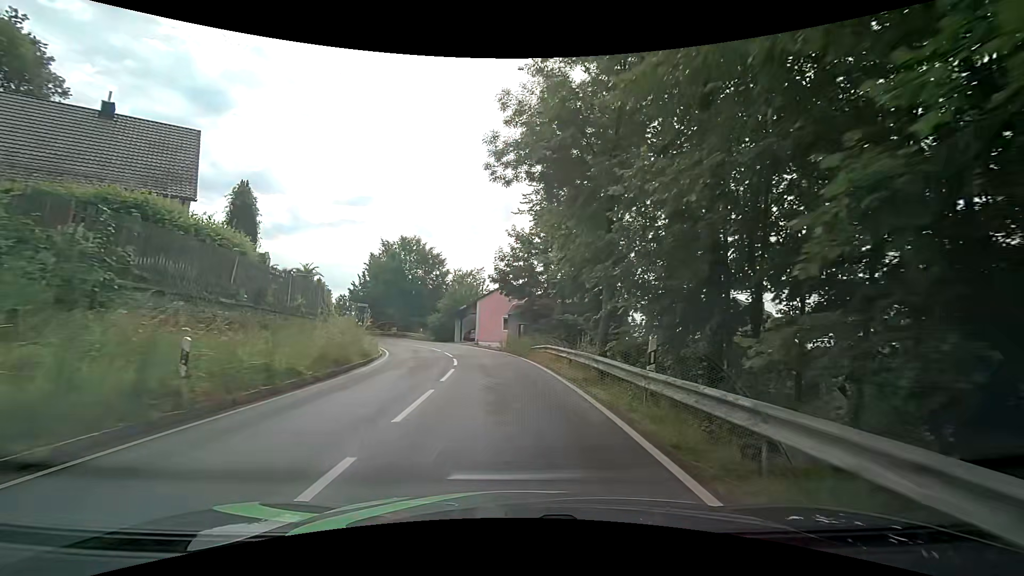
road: tertiary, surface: asphalt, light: Day
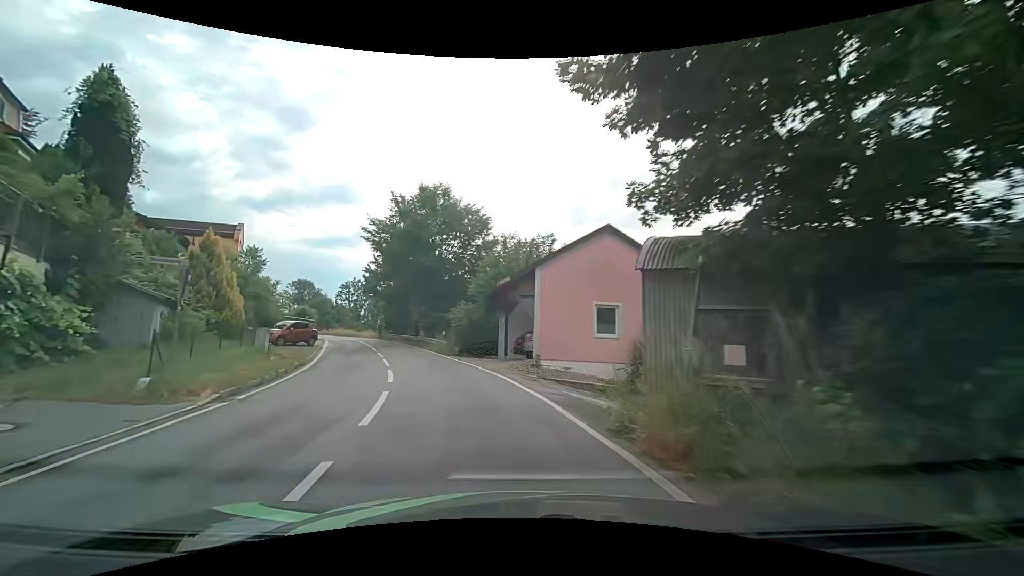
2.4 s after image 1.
(-1.7, +24.1) m; -9°
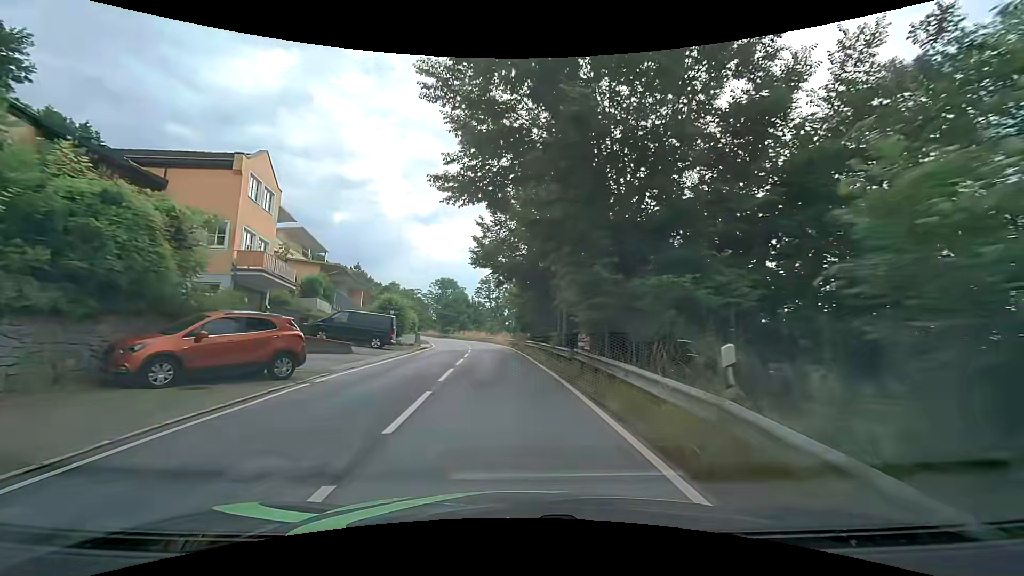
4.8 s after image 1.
(-4.8, +24.7) m; -19°
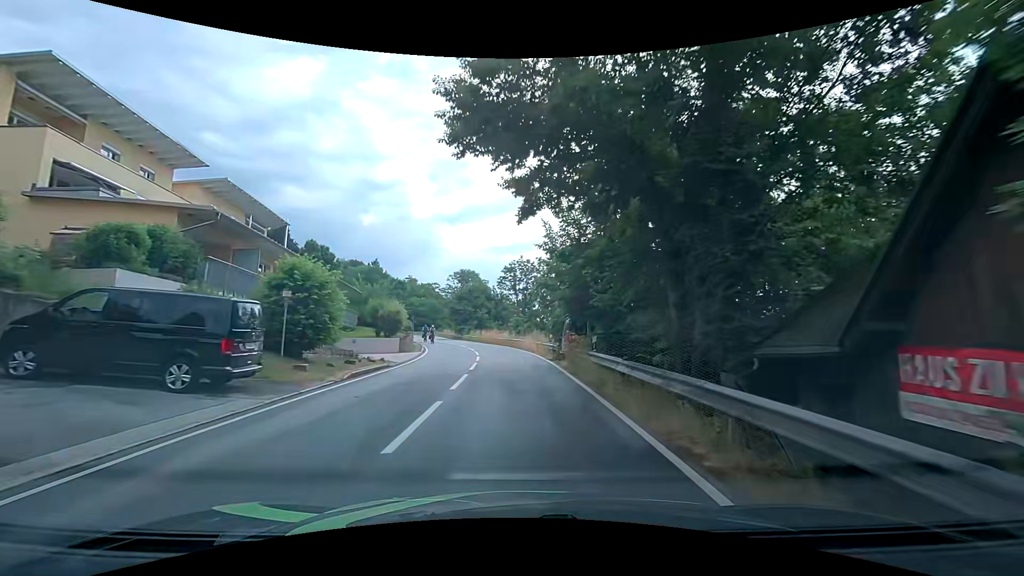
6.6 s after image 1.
(-0.4, +18.9) m; -2°
(0, +10) (-1, +20) (-1, +30) (-3, +40) (-5, +50) (-8, +59) (-11, +69) (-13, +78) (-16, +88) (-18, +98) m
